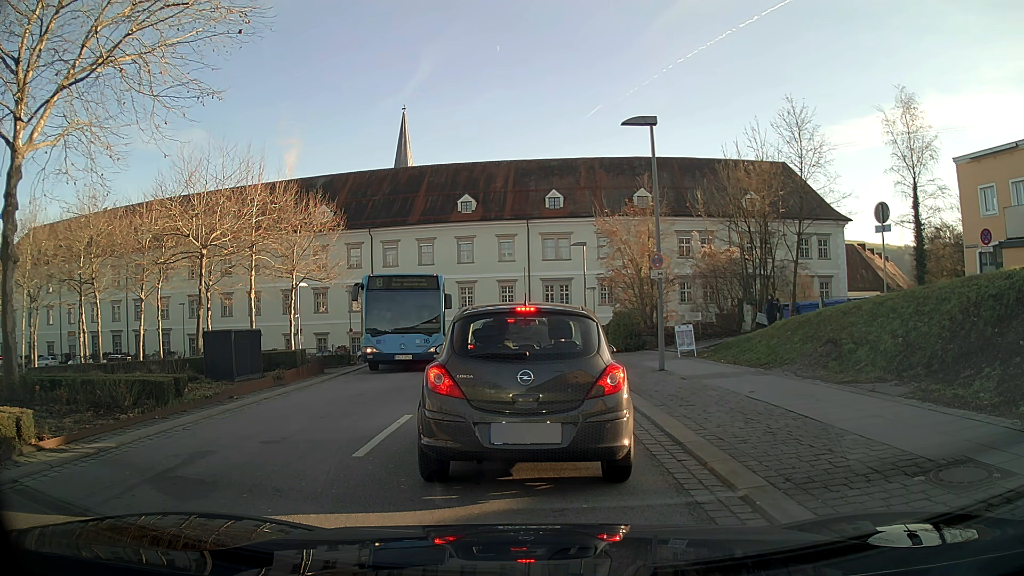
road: tertiary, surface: asphalt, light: Day
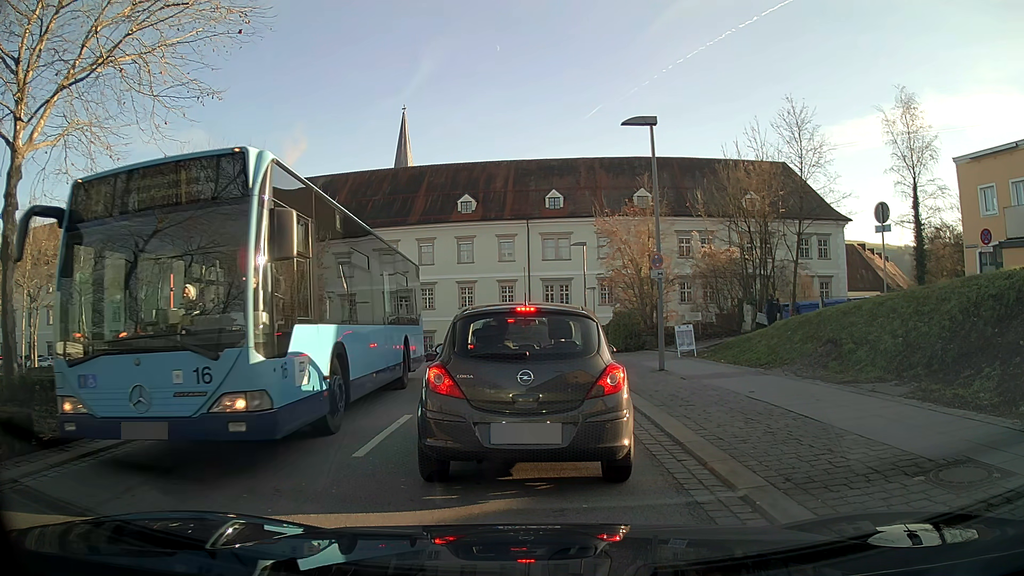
(0.0, 0.0) m; 0°
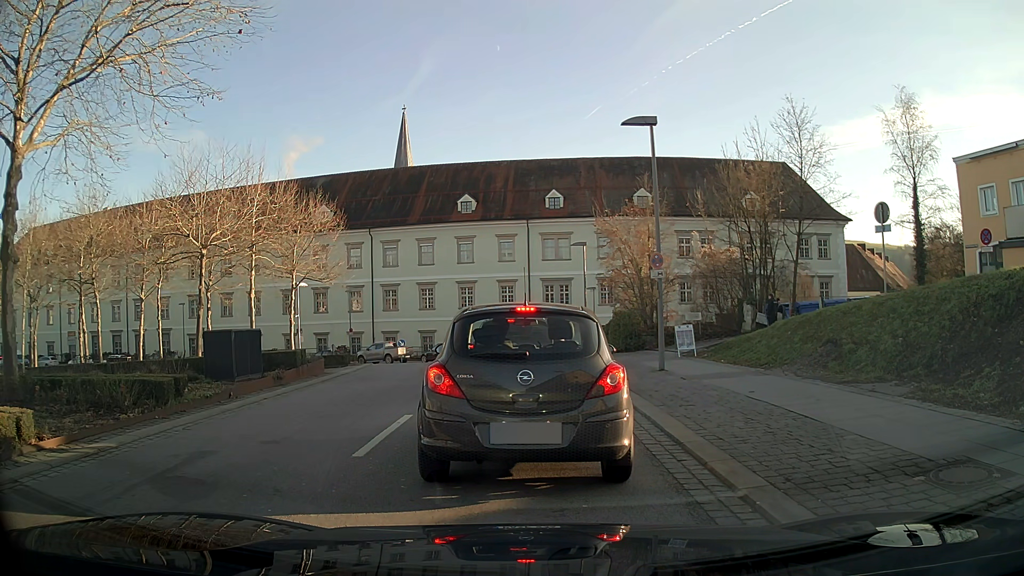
(0.0, 0.0) m; 0°
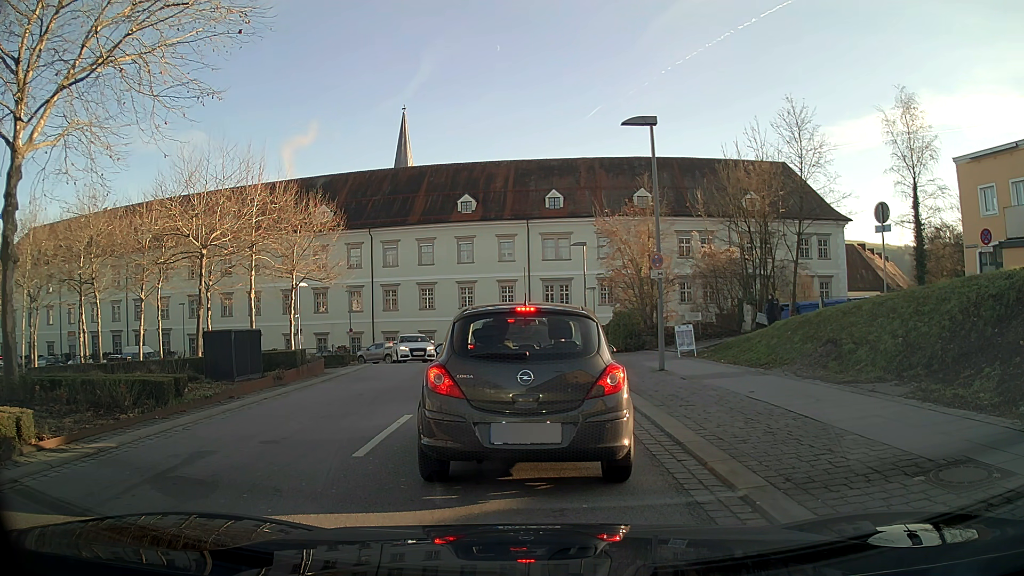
(0.0, 0.0) m; 0°
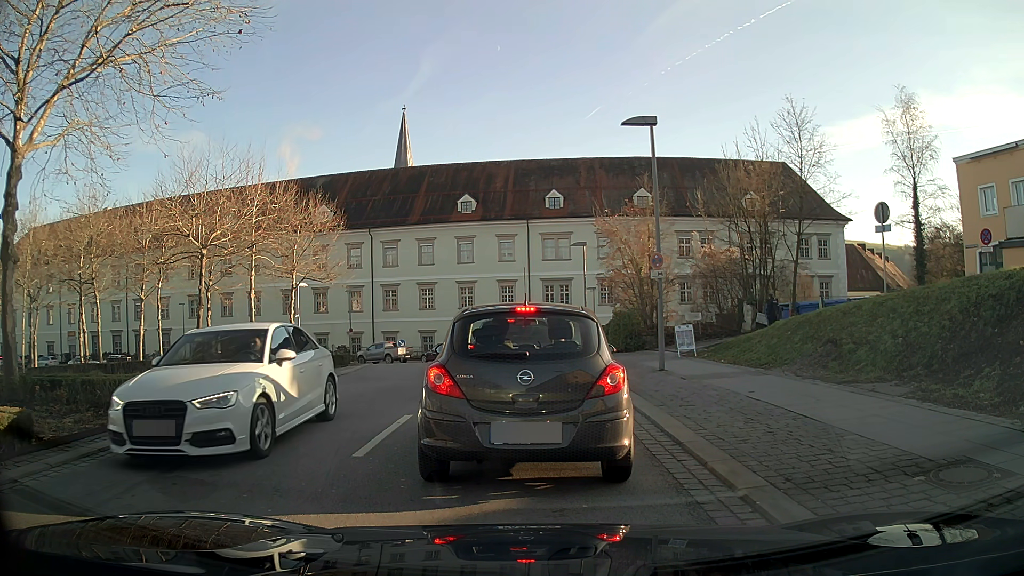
(0.0, 0.0) m; 0°
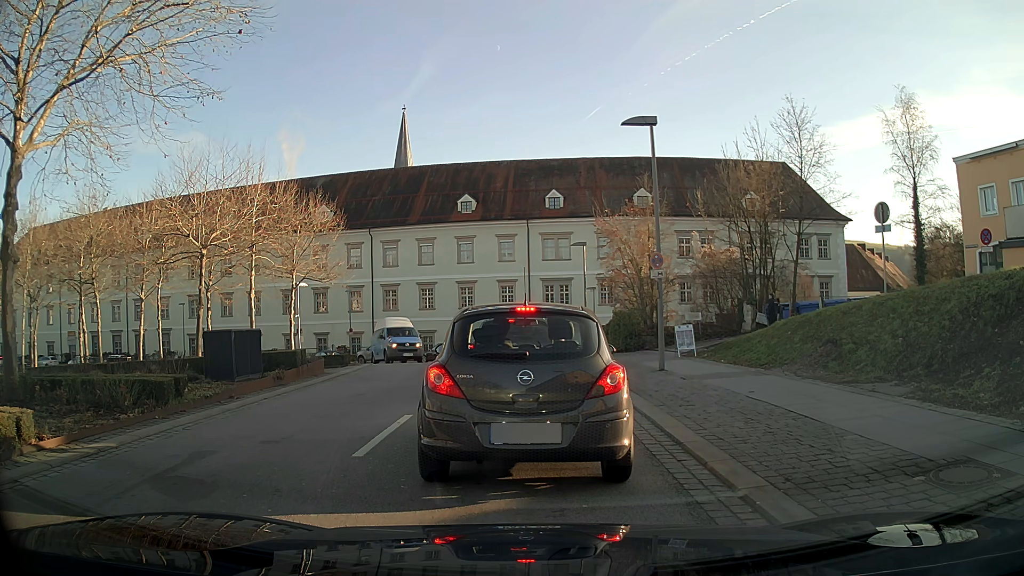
(0.0, 0.0) m; 0°
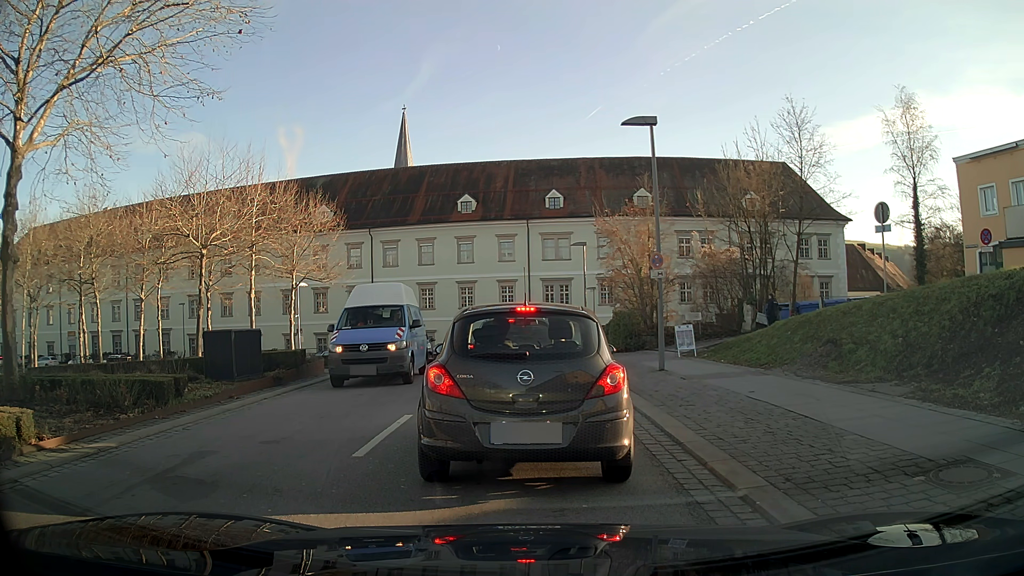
(0.0, 0.0) m; 0°
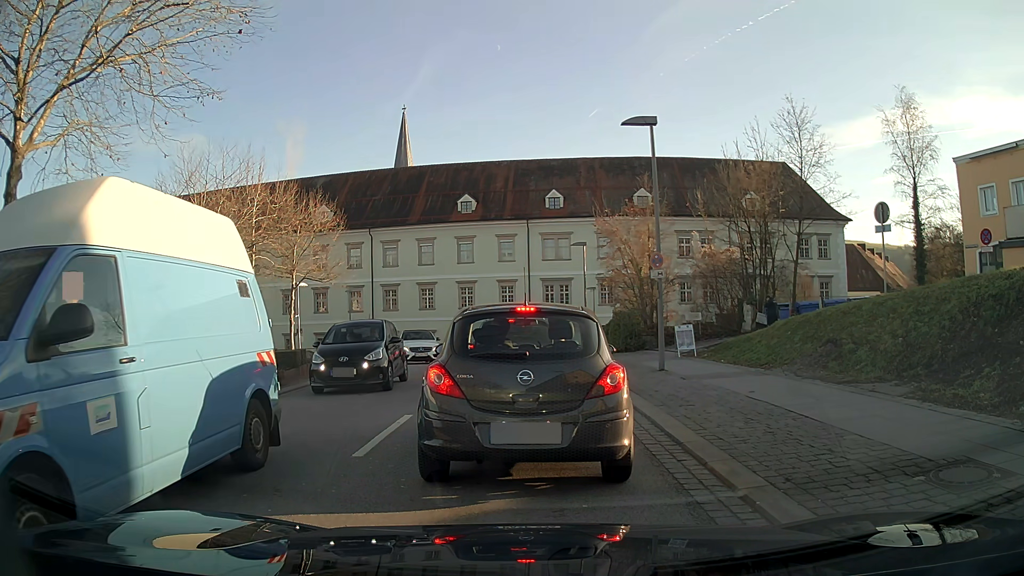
(0.0, 0.0) m; 0°
